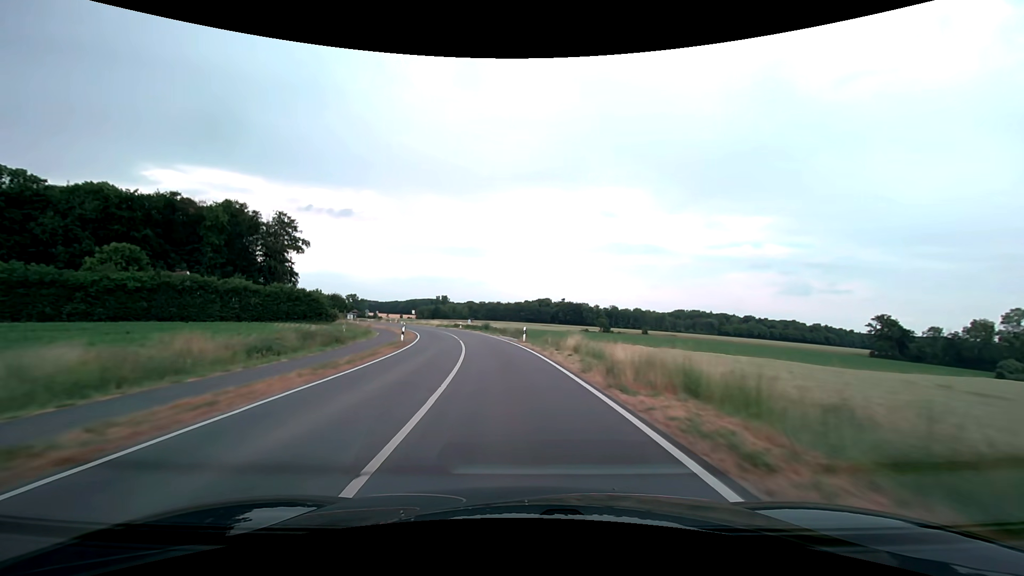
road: secondary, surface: asphalt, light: Day
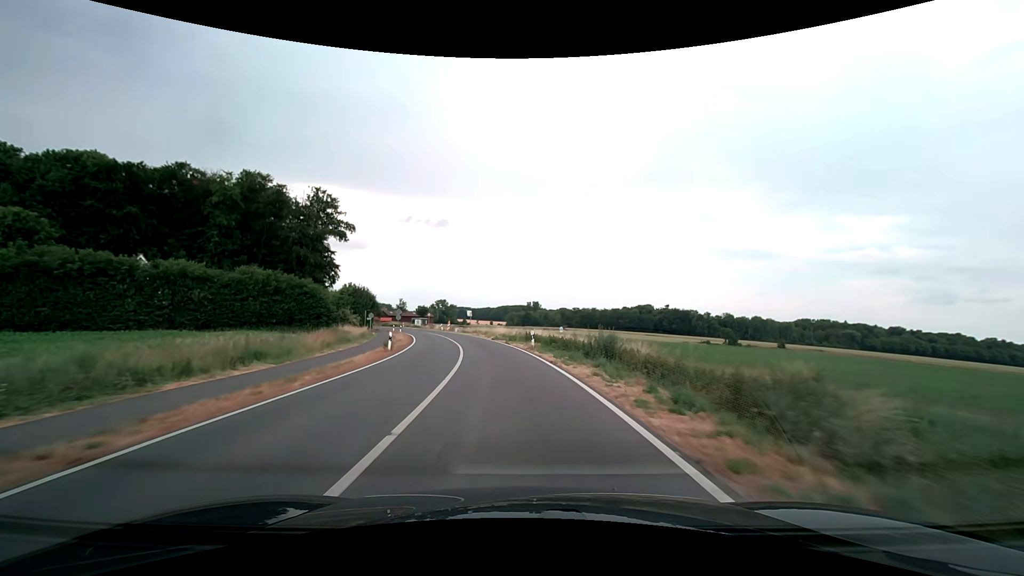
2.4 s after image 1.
(-3.8, +42.0) m; -10°
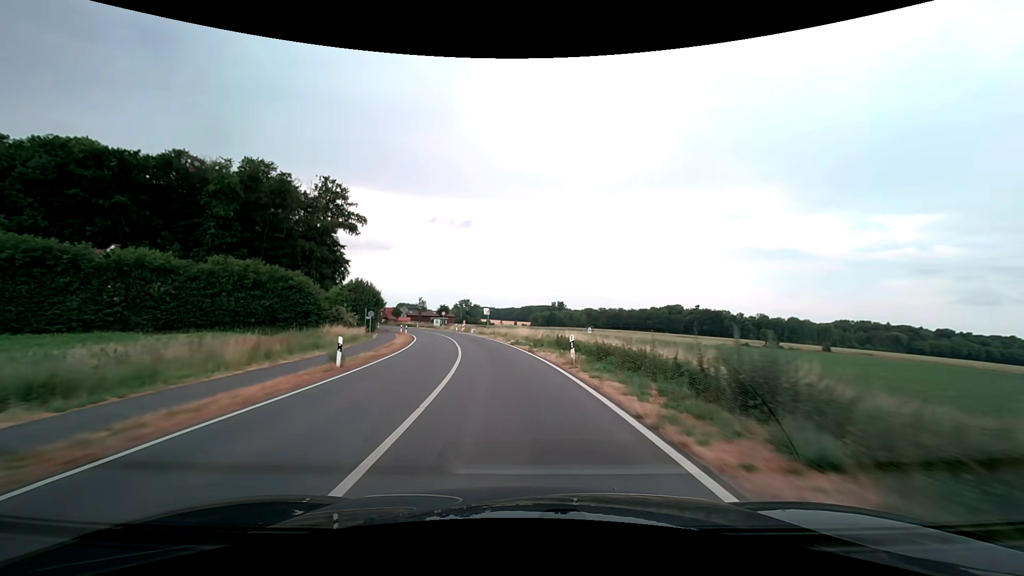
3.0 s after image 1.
(-0.3, +10.6) m; -3°
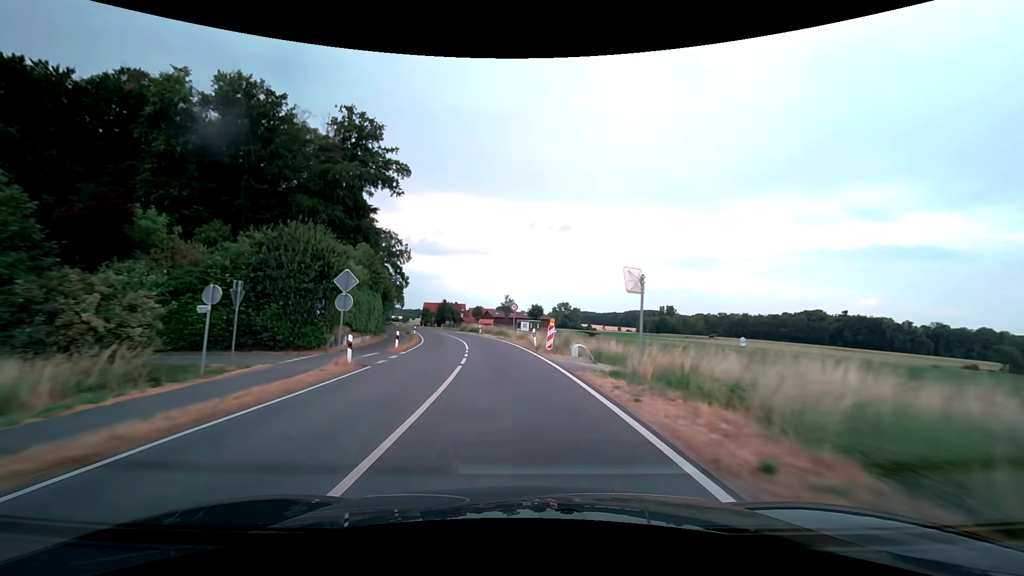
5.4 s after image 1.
(-4.2, +42.0) m; -12°
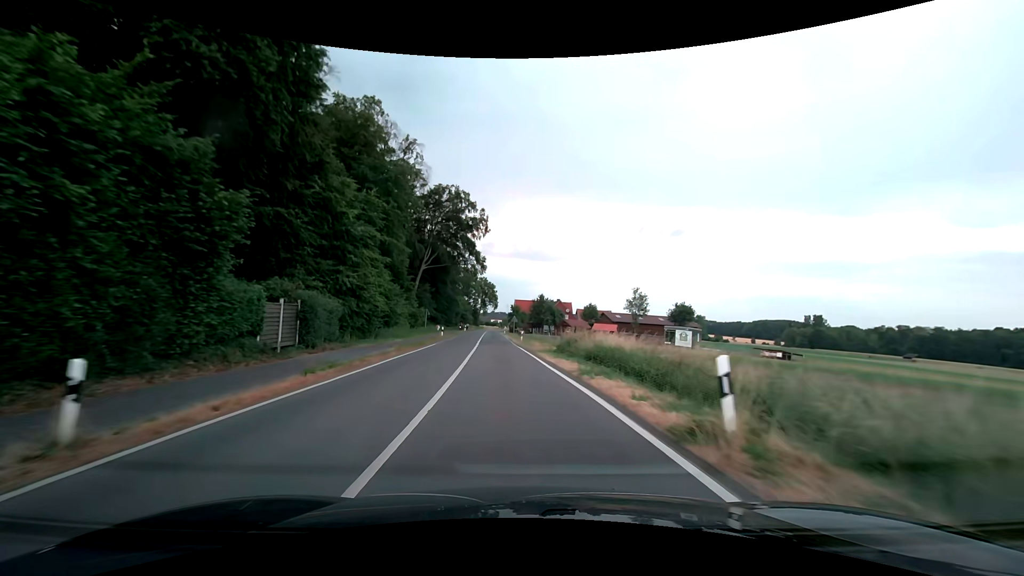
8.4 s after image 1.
(-5.4, +52.5) m; -12°
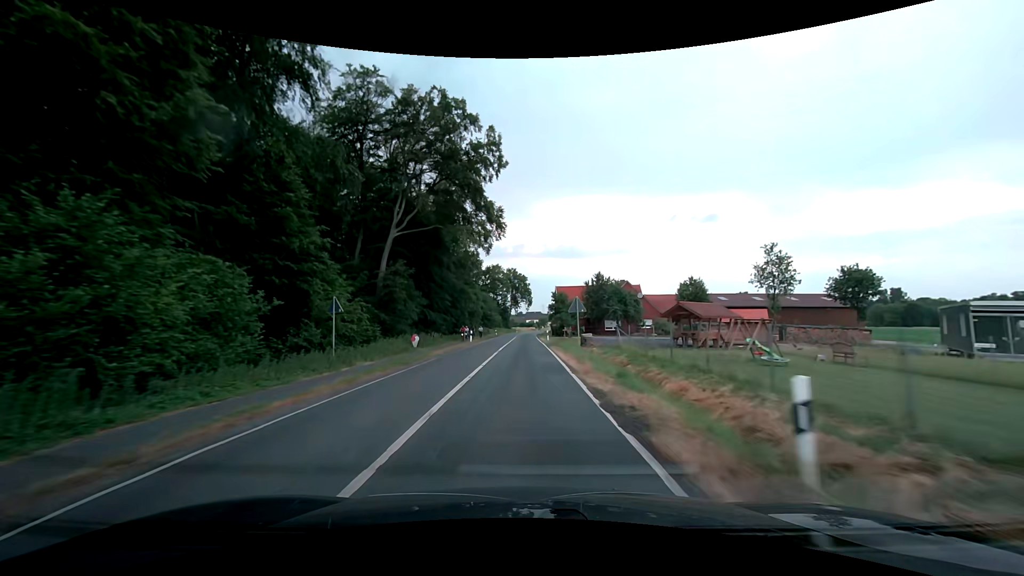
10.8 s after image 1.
(-1.9, +42.3) m; -4°
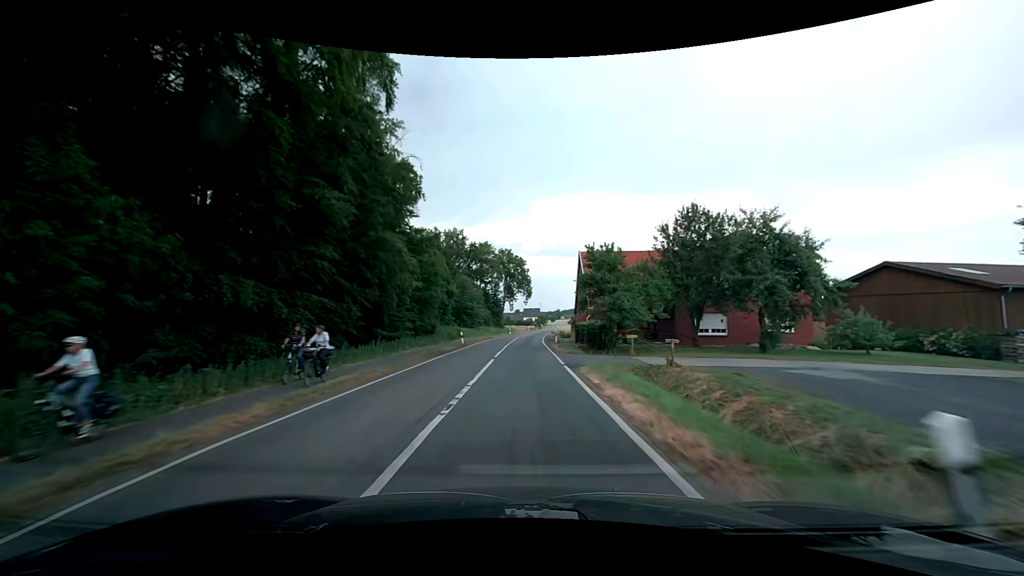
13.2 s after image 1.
(0.0, +42.3) m; 0°
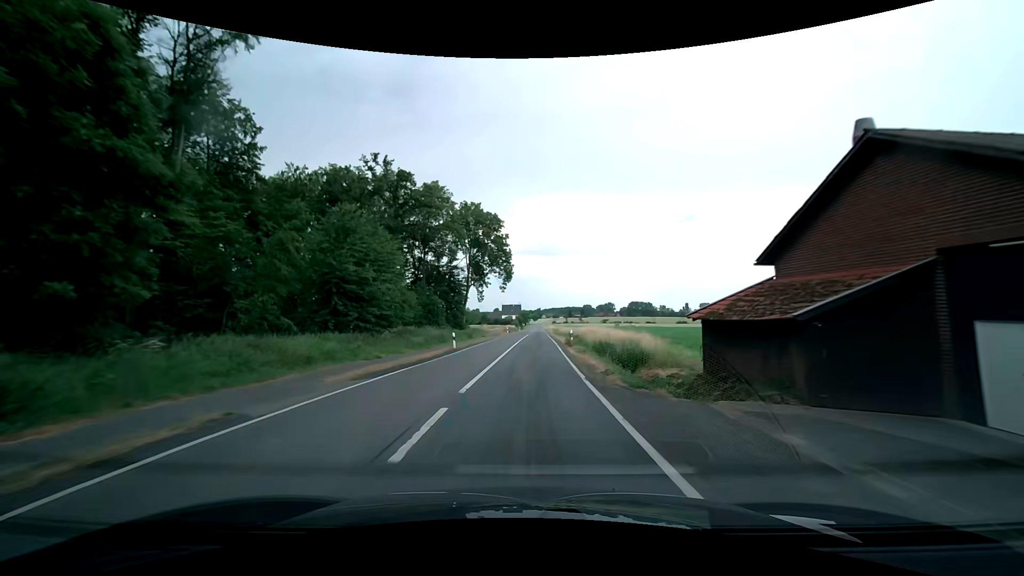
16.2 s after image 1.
(+0.6, +53.0) m; +2°
(0, +10) (0, +20) (+1, +30) (+1, +40) (+1, +50) (+2, +60) (+2, +70) (+2, +80) (+3, +90) (+3, +100) m
